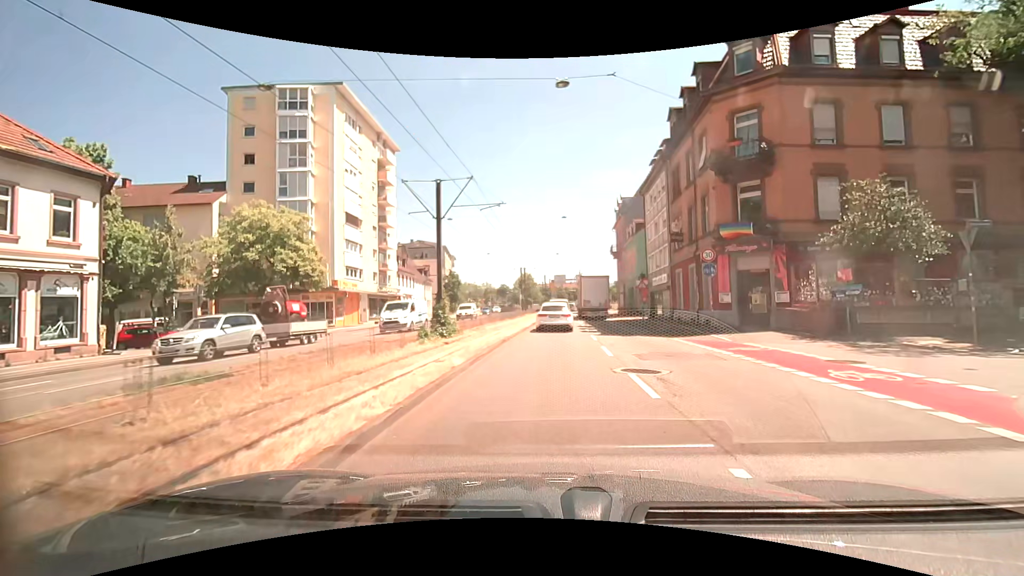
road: primary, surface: asphalt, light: Day
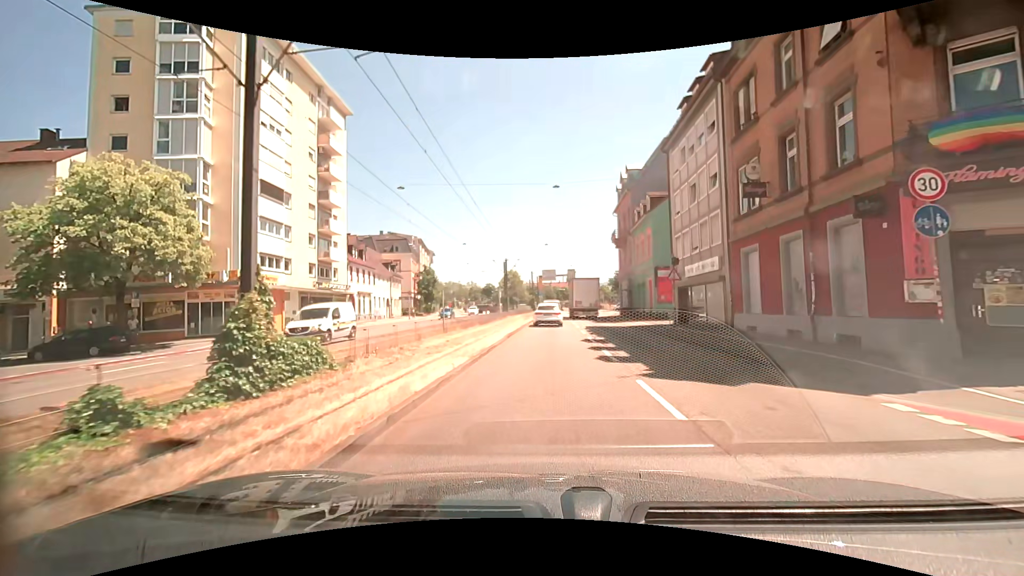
(+0.3, +13.3) m; +2°
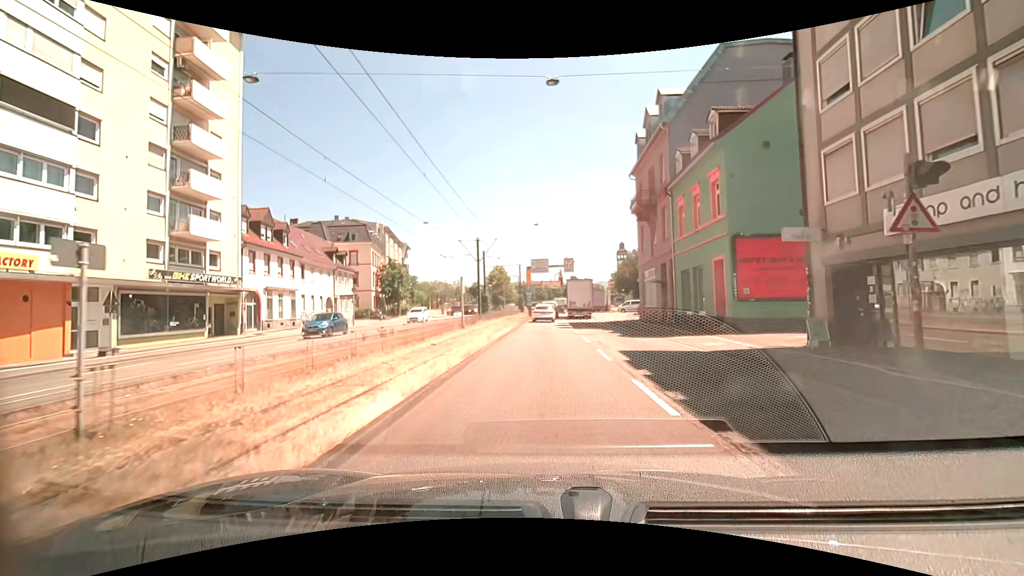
(+0.1, +17.9) m; +1°
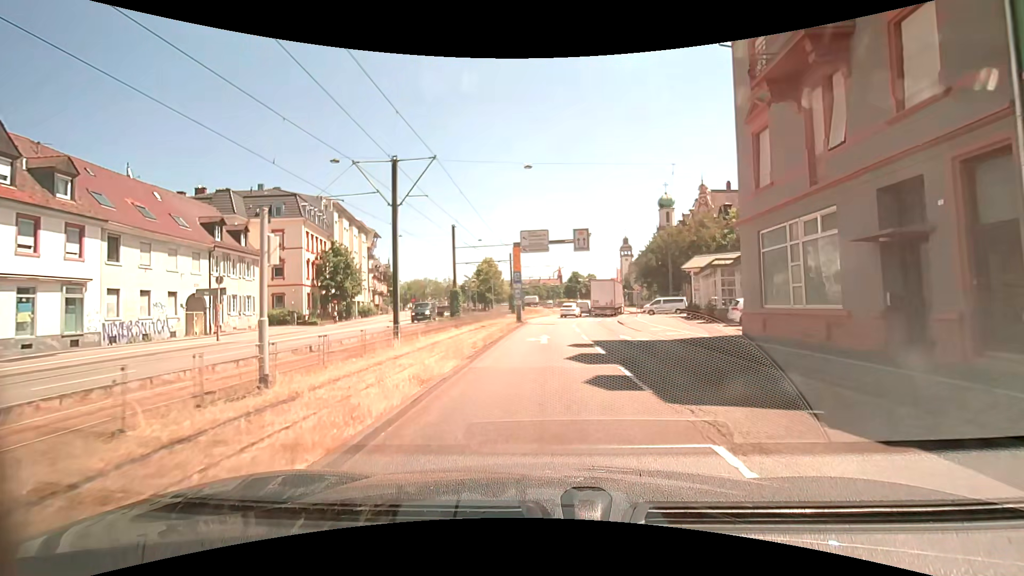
(-0.1, +22.3) m; 0°
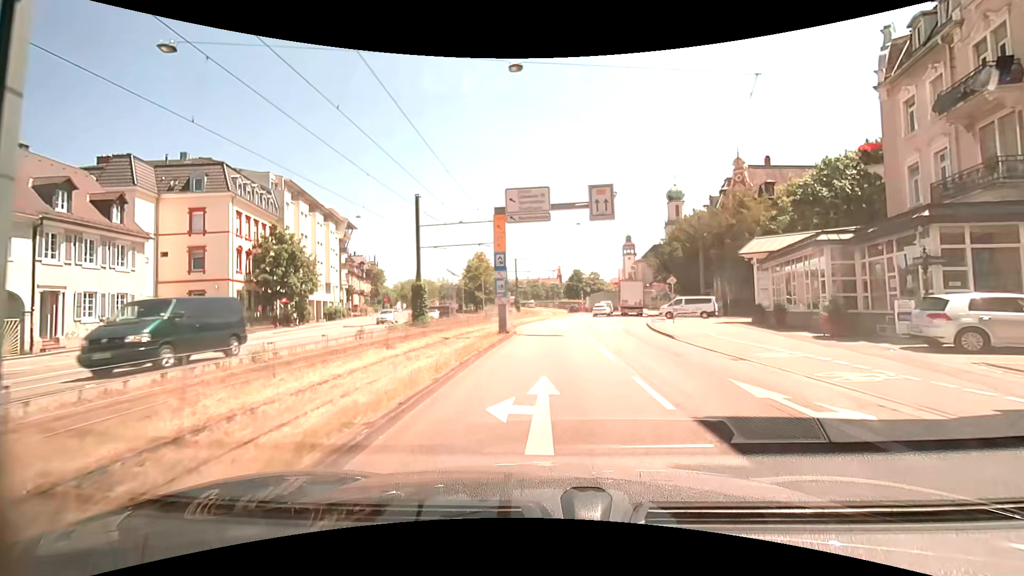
(-0.1, +13.4) m; -1°
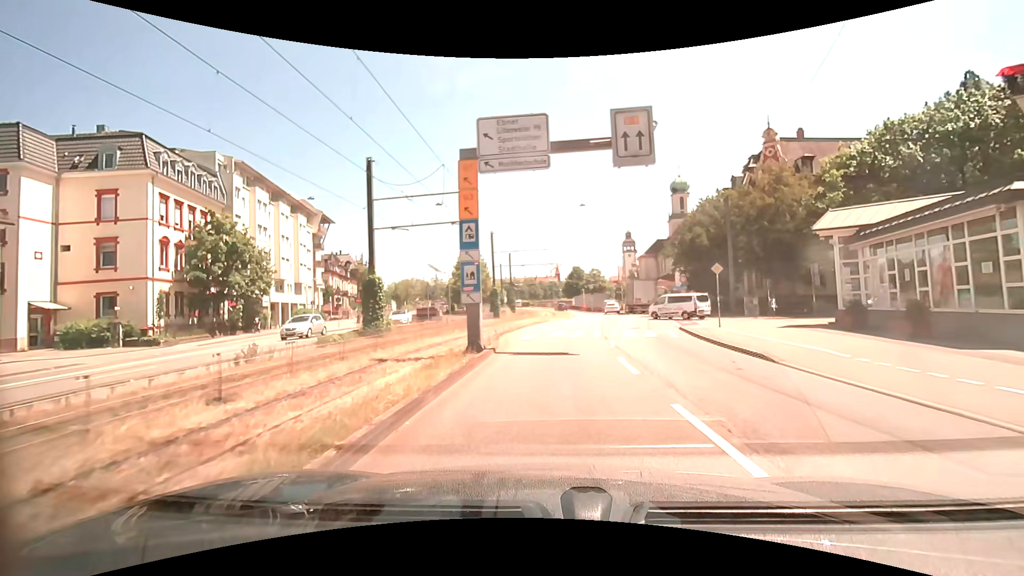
(+0.1, +8.9) m; +1°
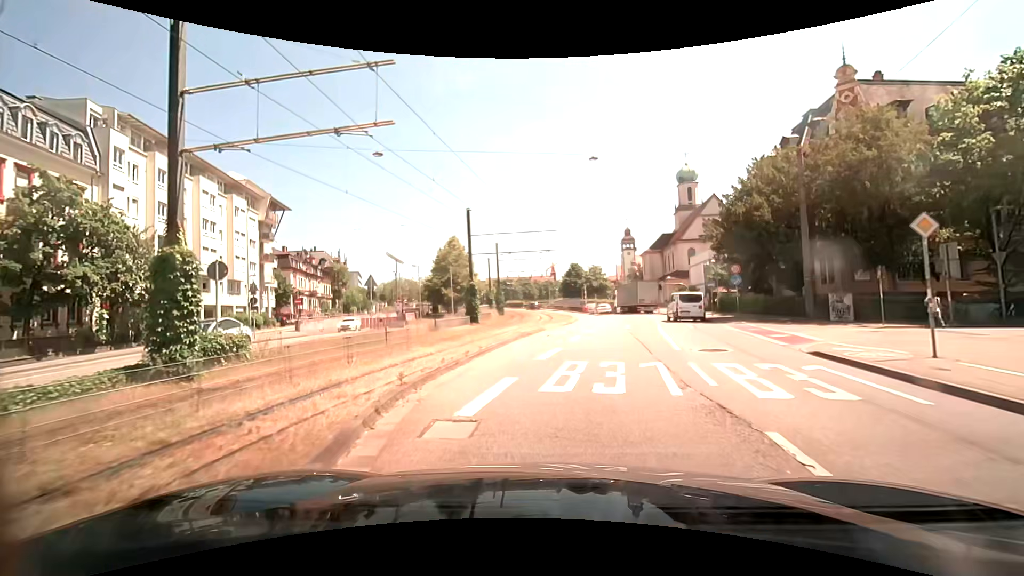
(0.0, +13.4) m; -1°
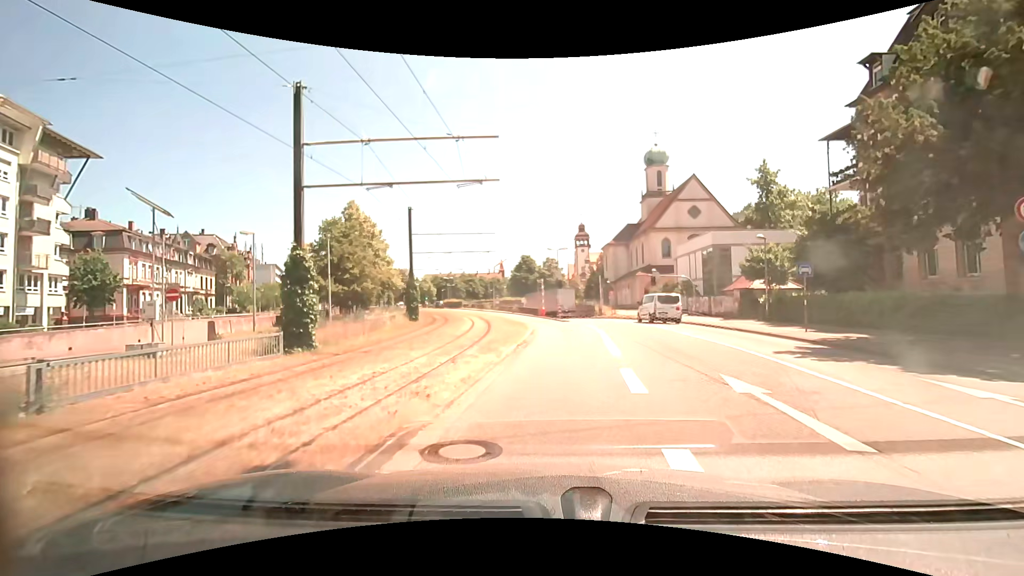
(+1.0, +22.2) m; +8°
(0, +10) (0, +20) (0, +30) (0, +40) (-2, +50) (-5, +59) (-9, +69) (-13, +78) (-17, +87) (-21, +96) m
